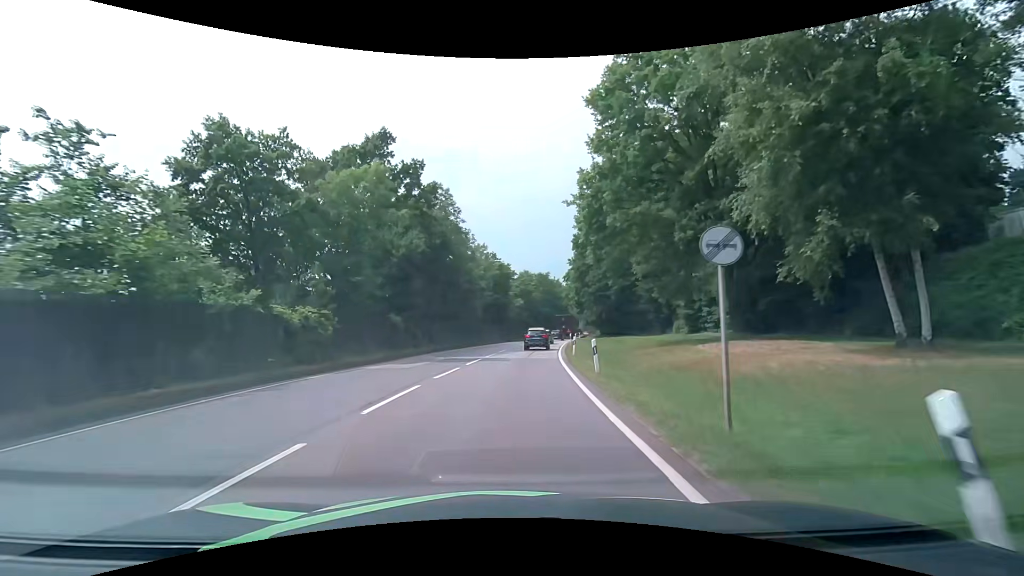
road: primary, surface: asphalt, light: Day
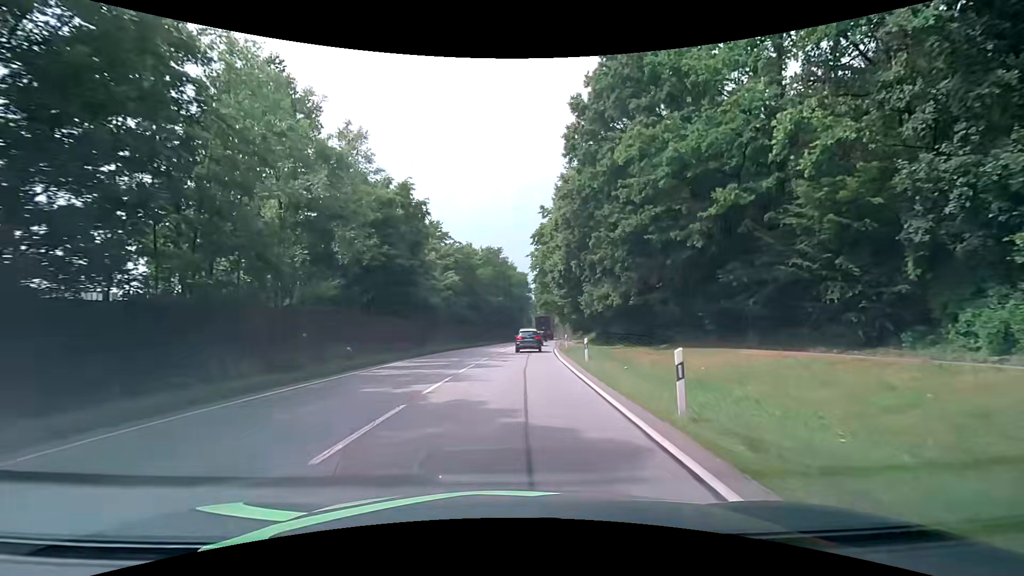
(+2.1, +37.6) m; +6°
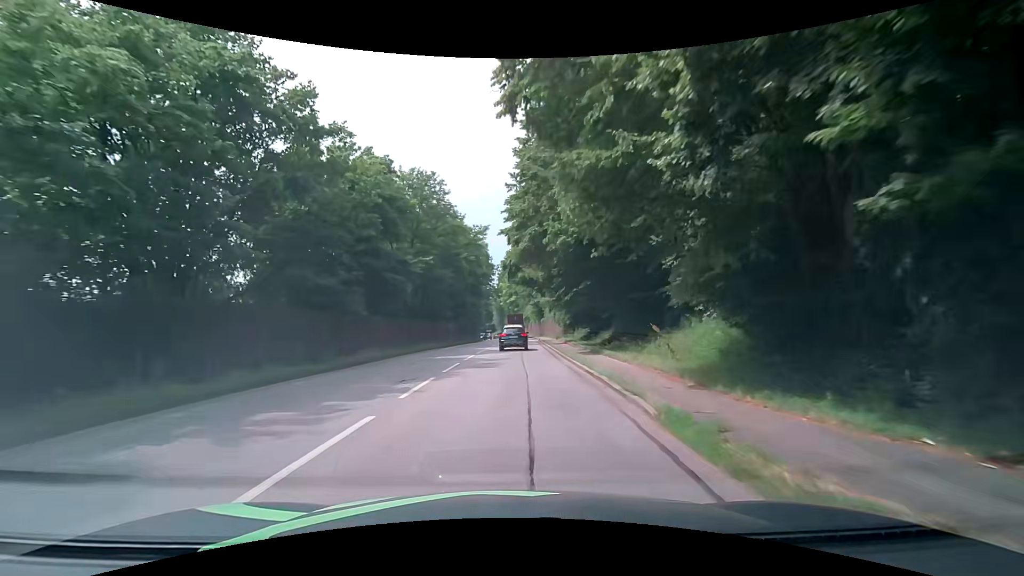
(+1.6, +36.8) m; +4°
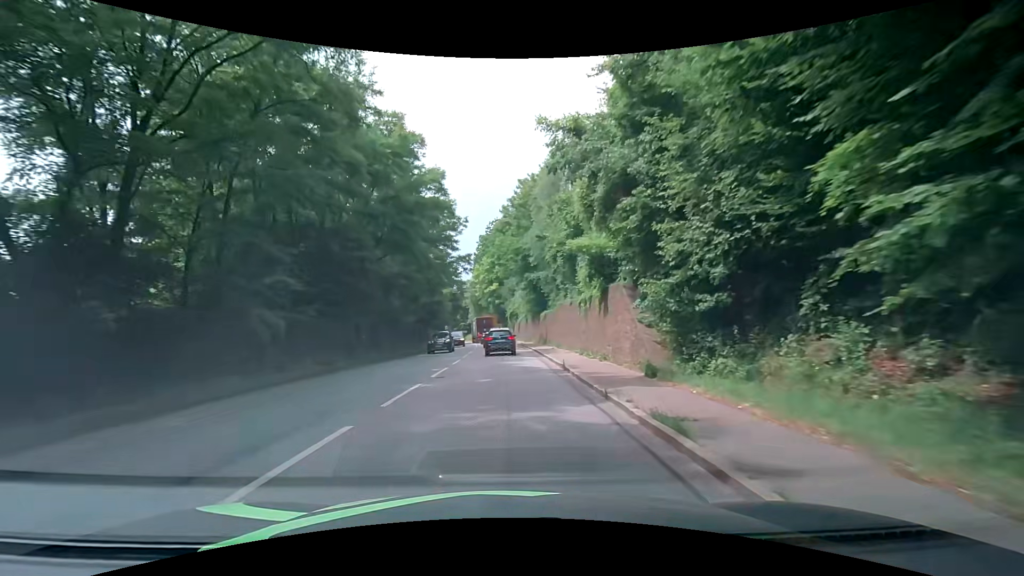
(+1.2, +36.6) m; +3°
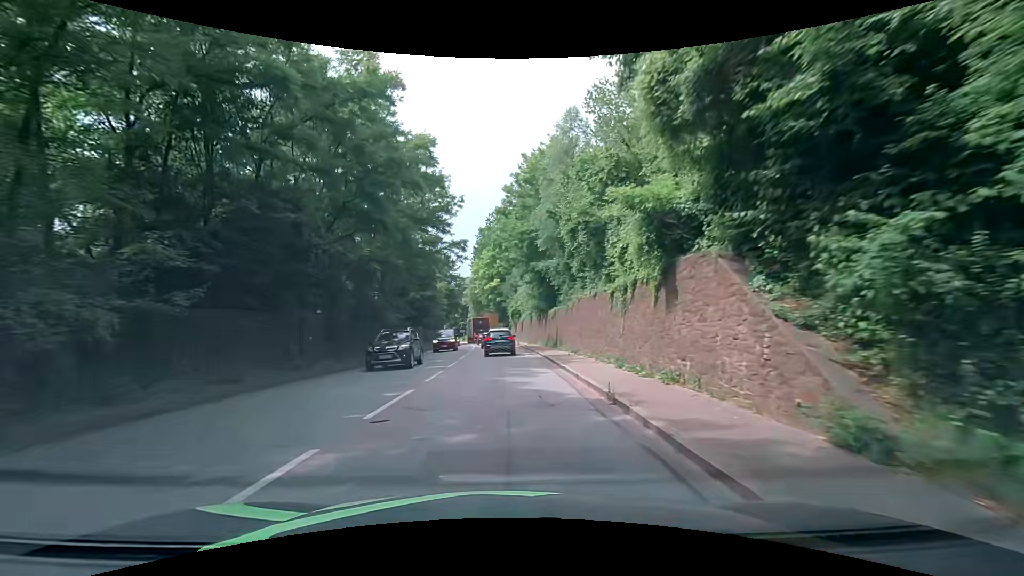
(-0.2, +7.3) m; -2°
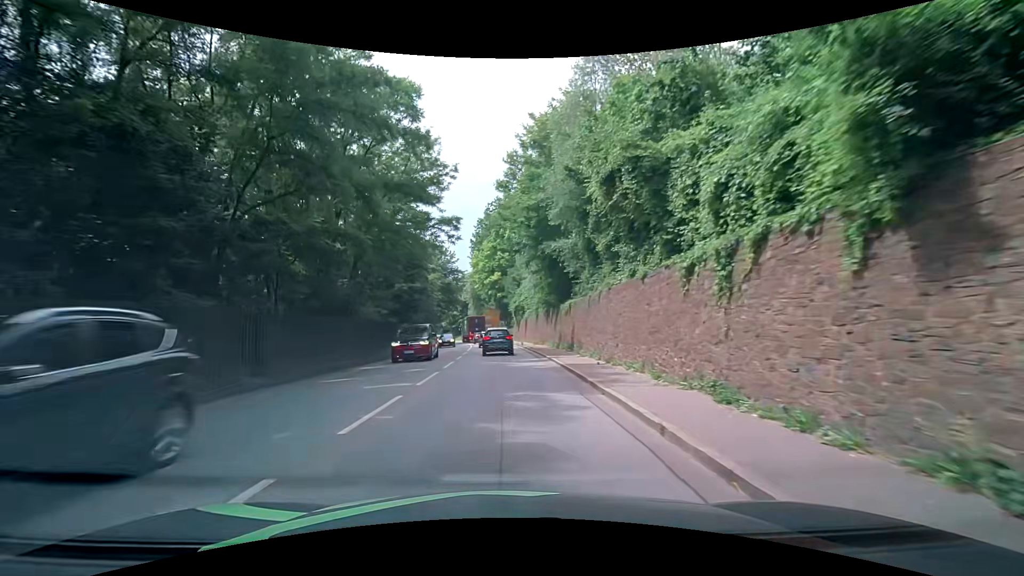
(+0.1, +7.3) m; +1°
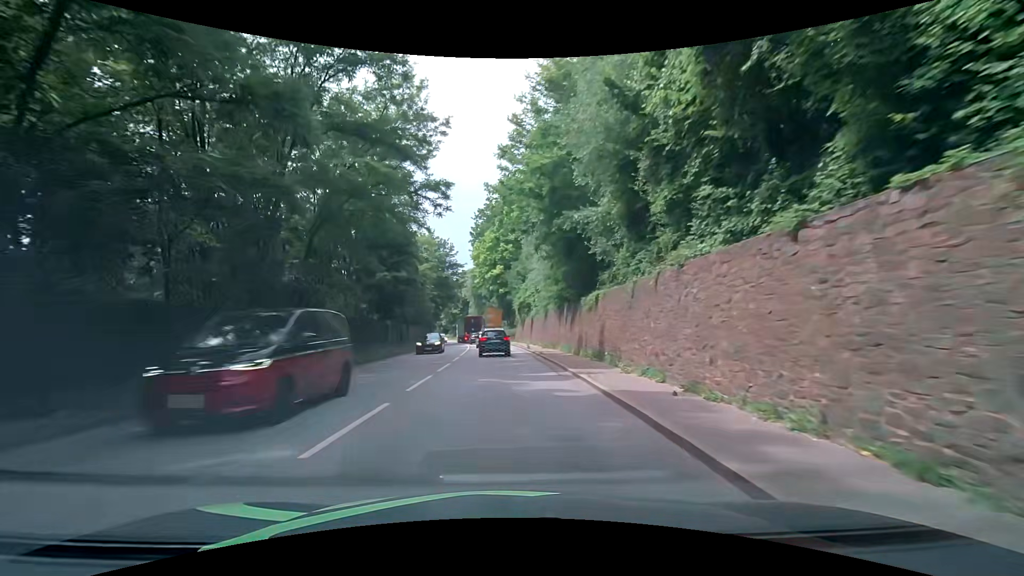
(0.0, +7.3) m; -1°
